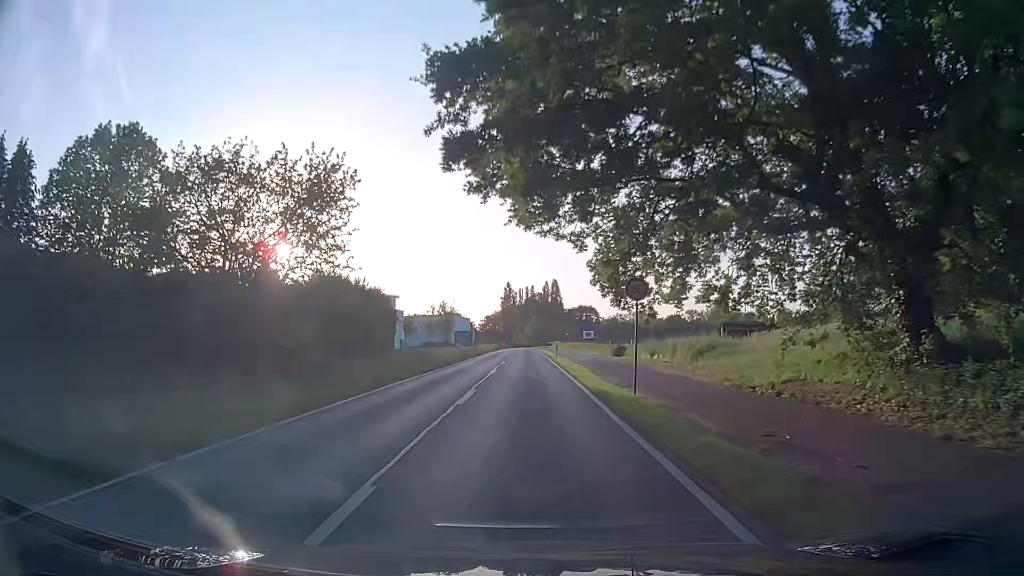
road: secondary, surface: asphalt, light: Day
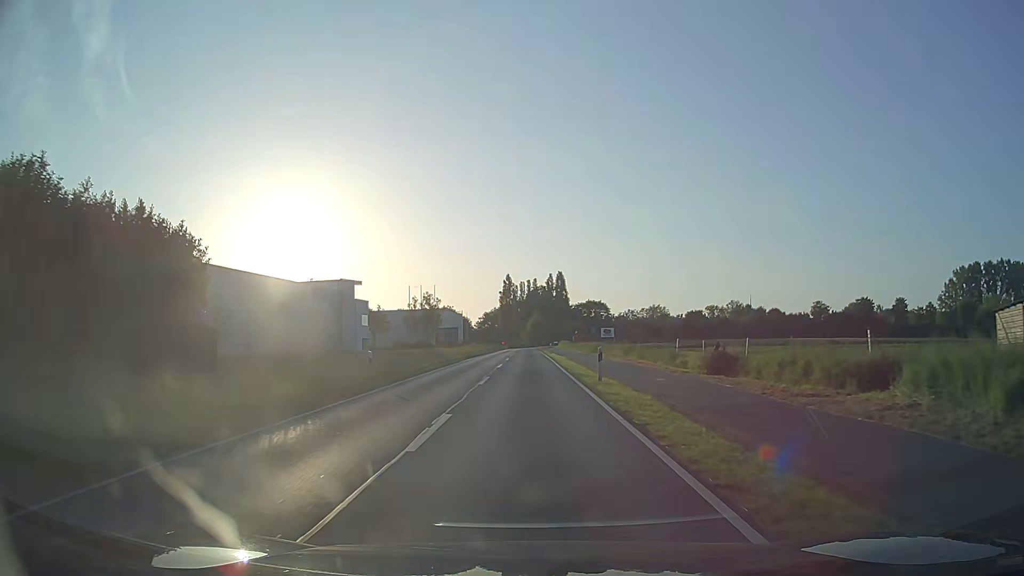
(0.0, +30.4) m; 0°
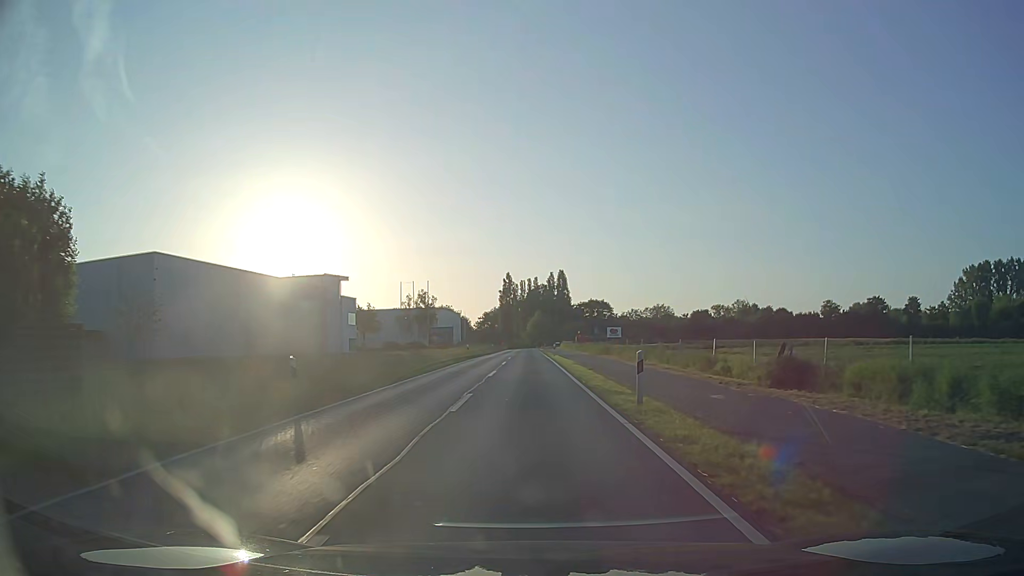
(0.0, +7.6) m; 0°
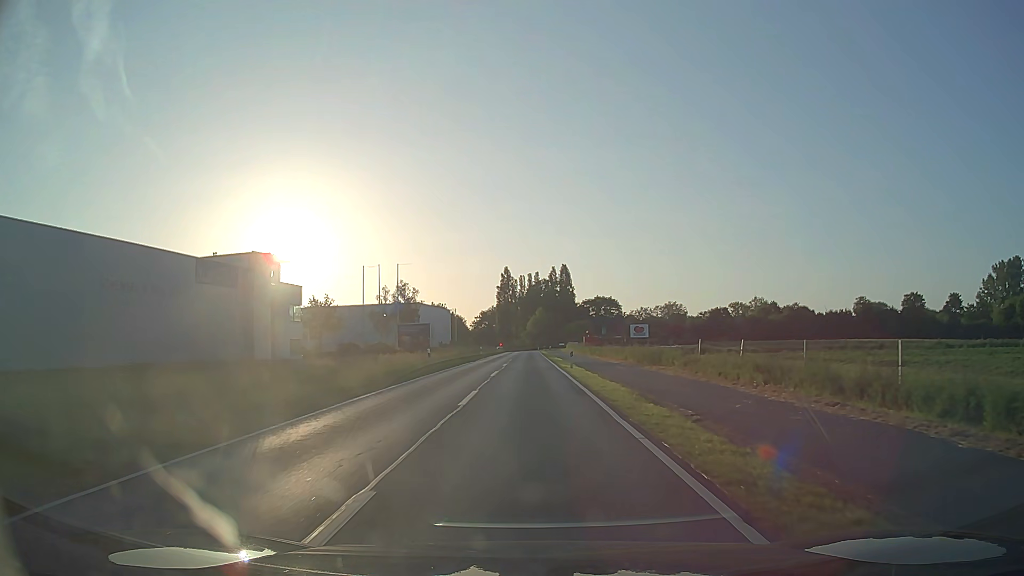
(0.0, +22.8) m; 0°
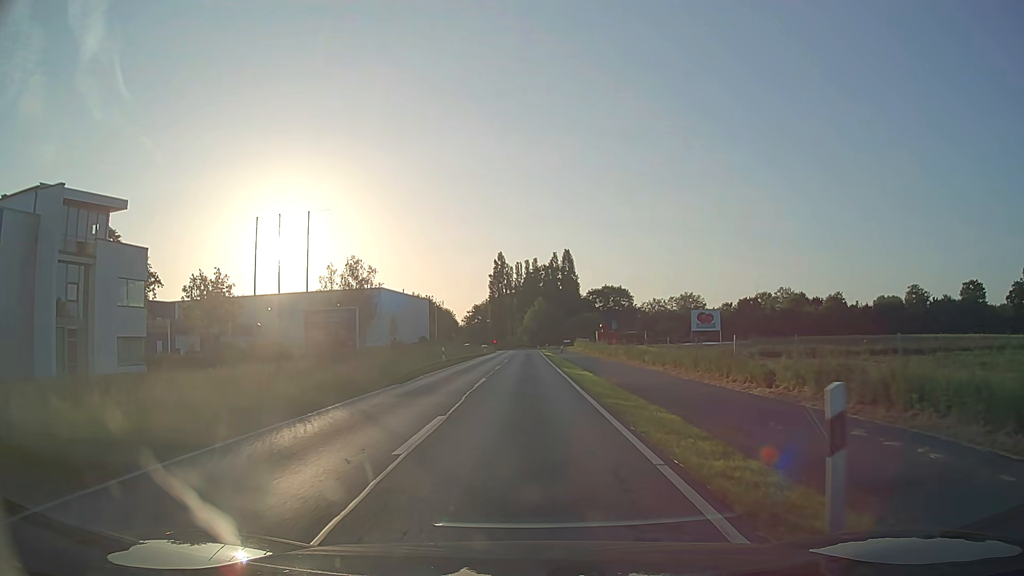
(+0.1, +30.4) m; 0°
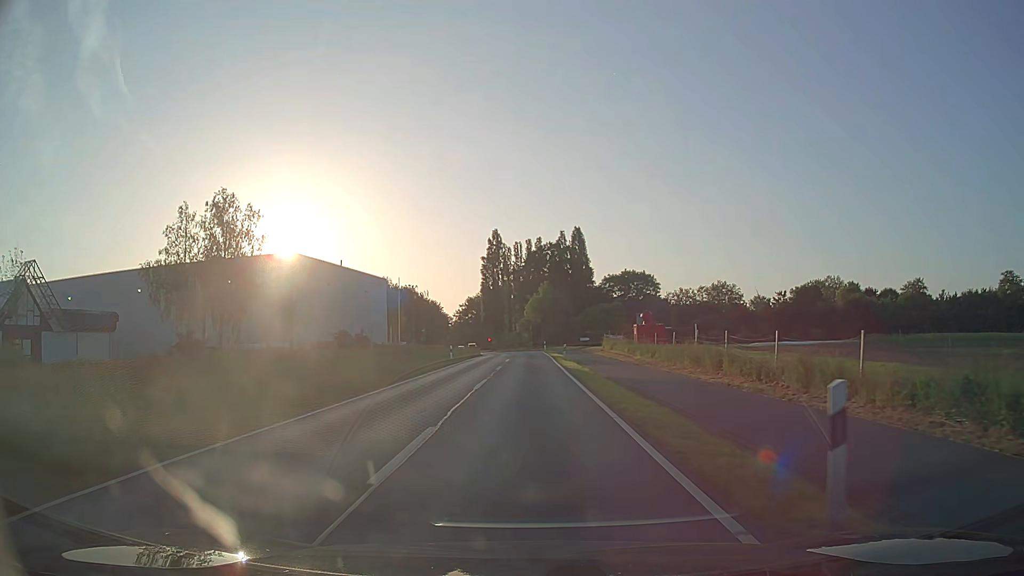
(-0.2, +38.2) m; 0°
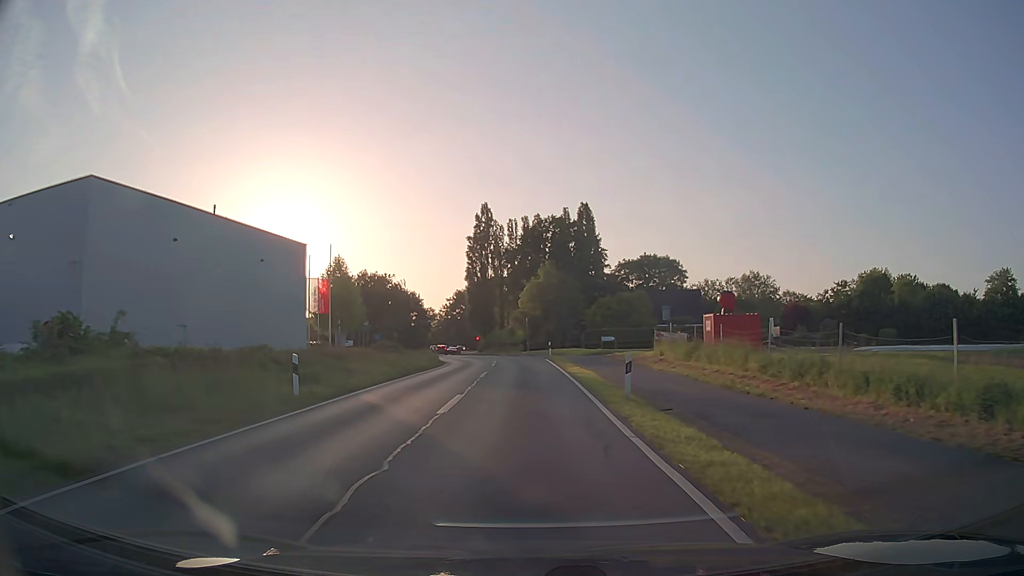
(+0.1, +30.7) m; 0°
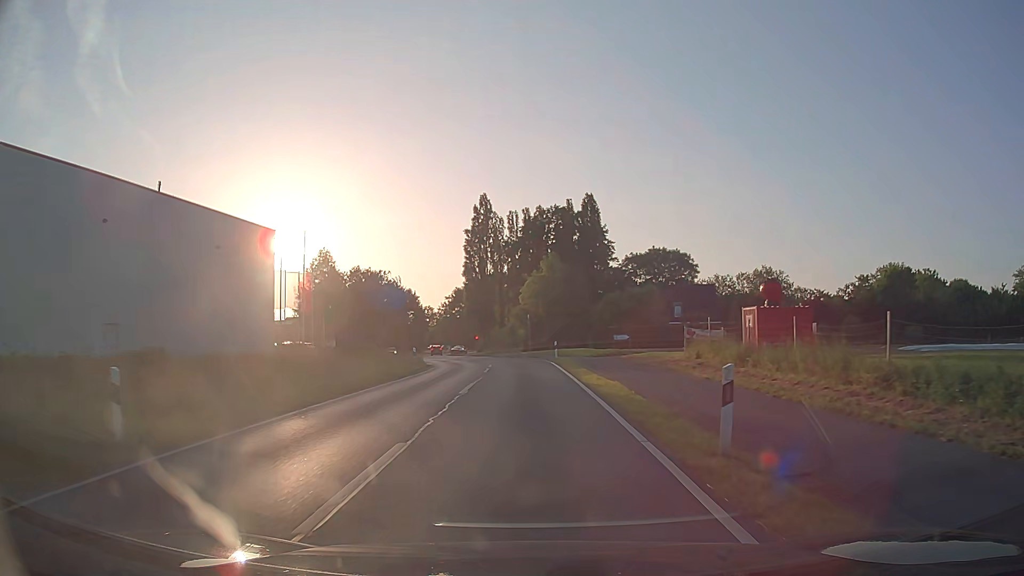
(0.0, +7.6) m; 0°
(0, +10) (0, +20) (-1, +30) (-1, +40) (-3, +50) (-5, +60) (-8, +69) (-11, +79) (-13, +88) (-16, +98) m
